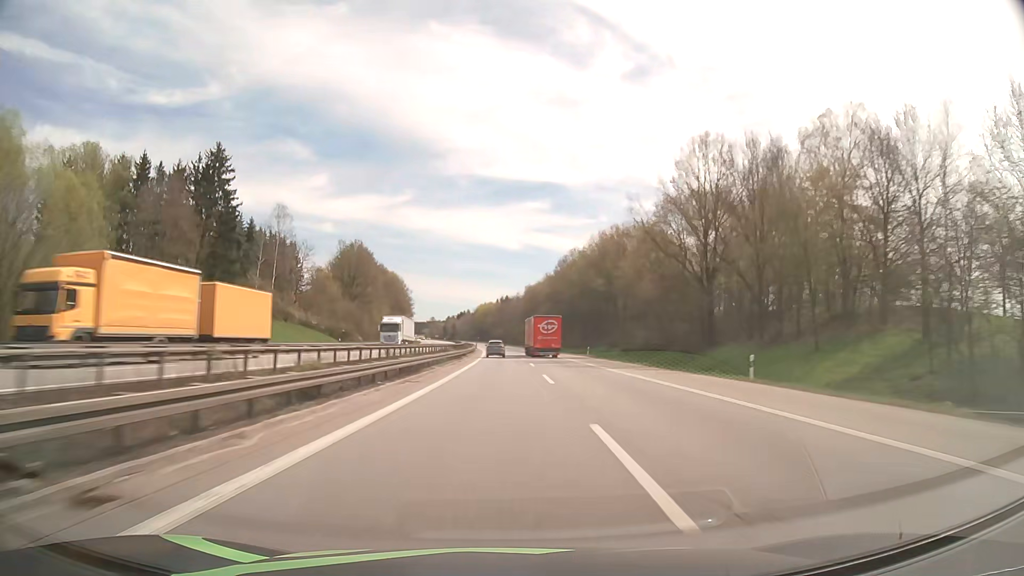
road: motorway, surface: asphalt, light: Day
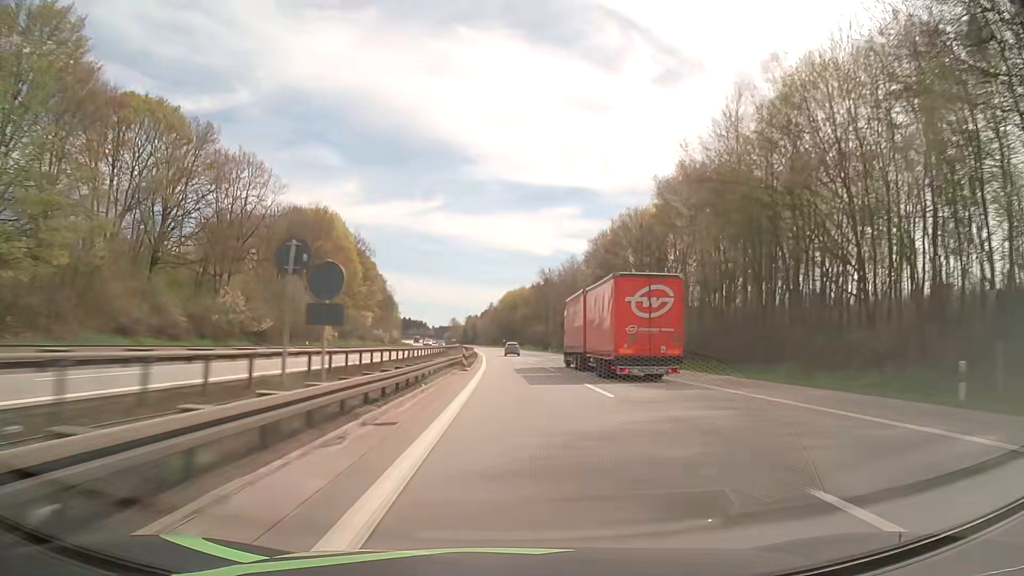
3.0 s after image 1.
(-2.7, +113.1) m; -3°
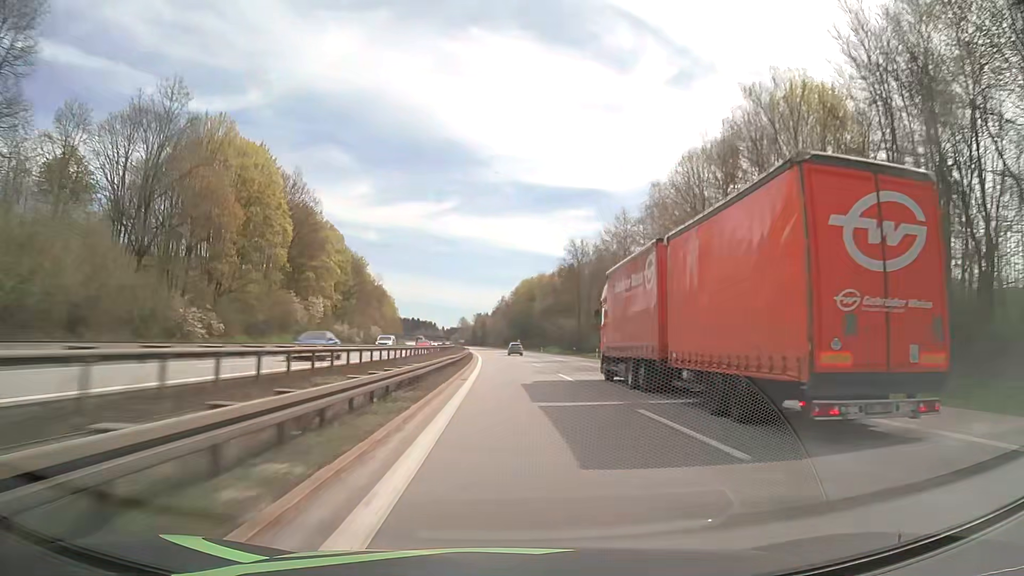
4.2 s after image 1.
(-0.5, +45.7) m; -1°
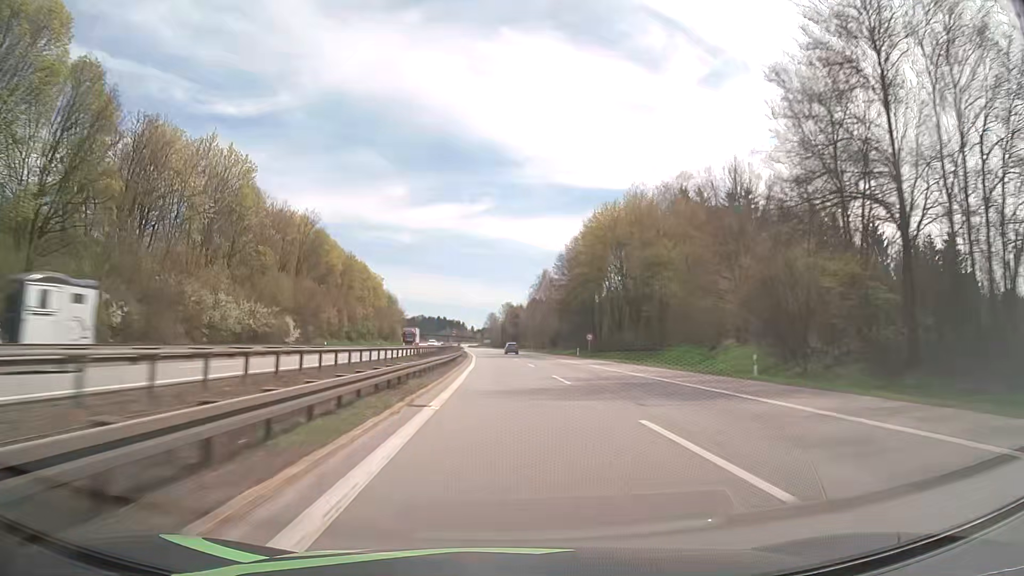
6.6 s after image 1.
(-2.2, +91.9) m; -3°
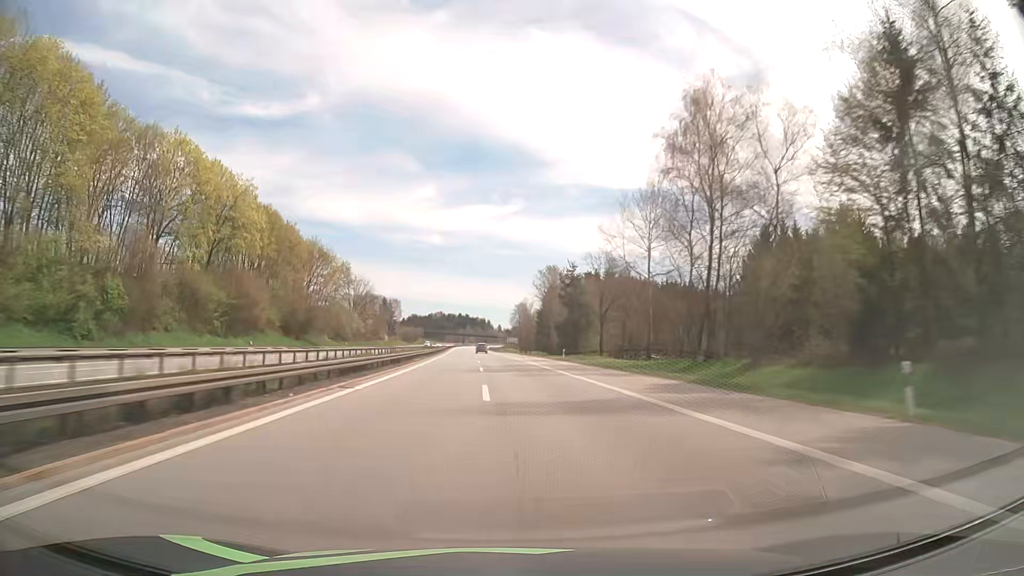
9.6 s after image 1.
(-1.9, +115.0) m; -3°
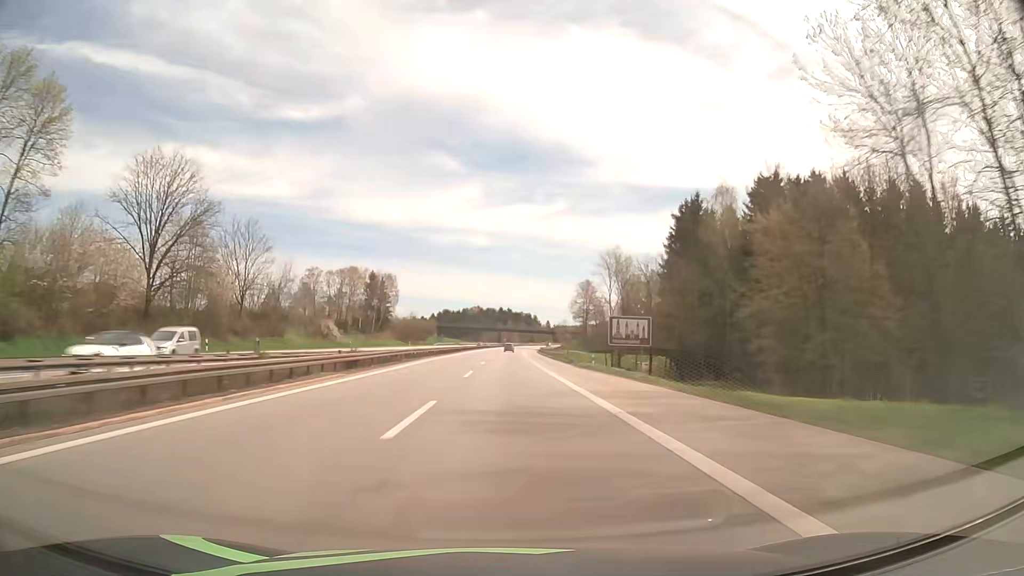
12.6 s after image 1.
(-3.7, +114.0) m; -4°
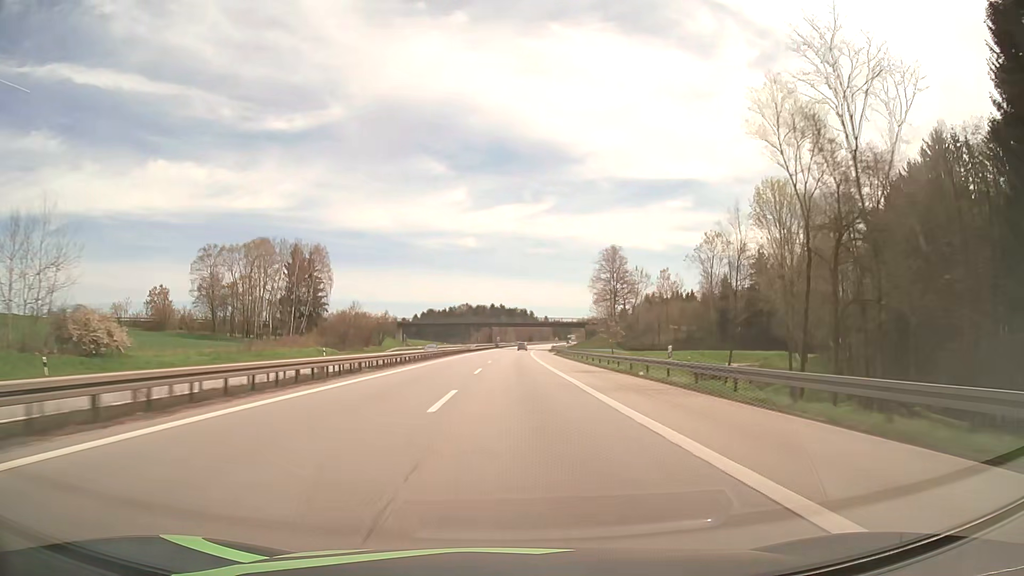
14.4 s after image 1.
(0.0, +68.0) m; 0°
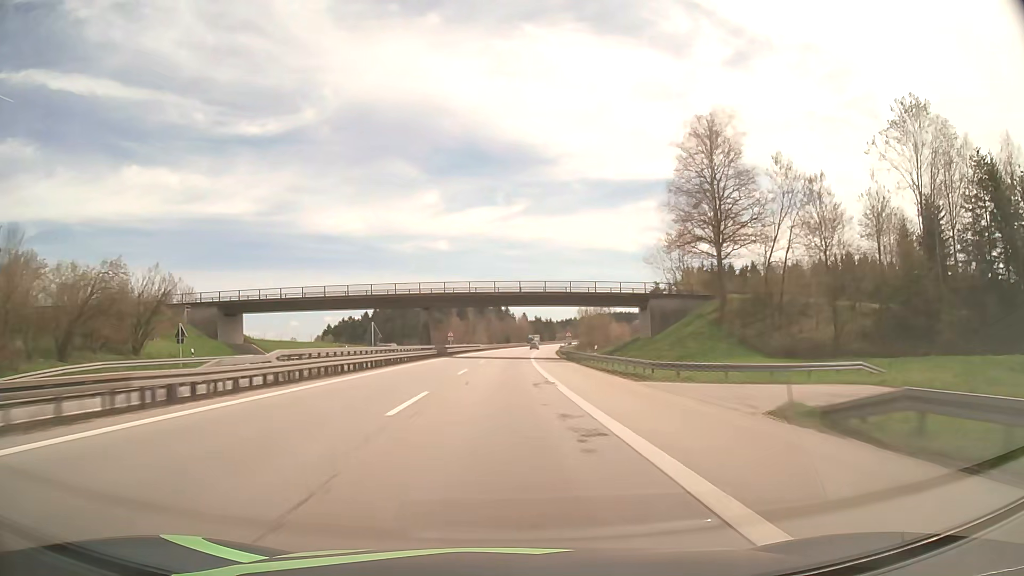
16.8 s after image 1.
(+1.9, +90.1) m; +2°
